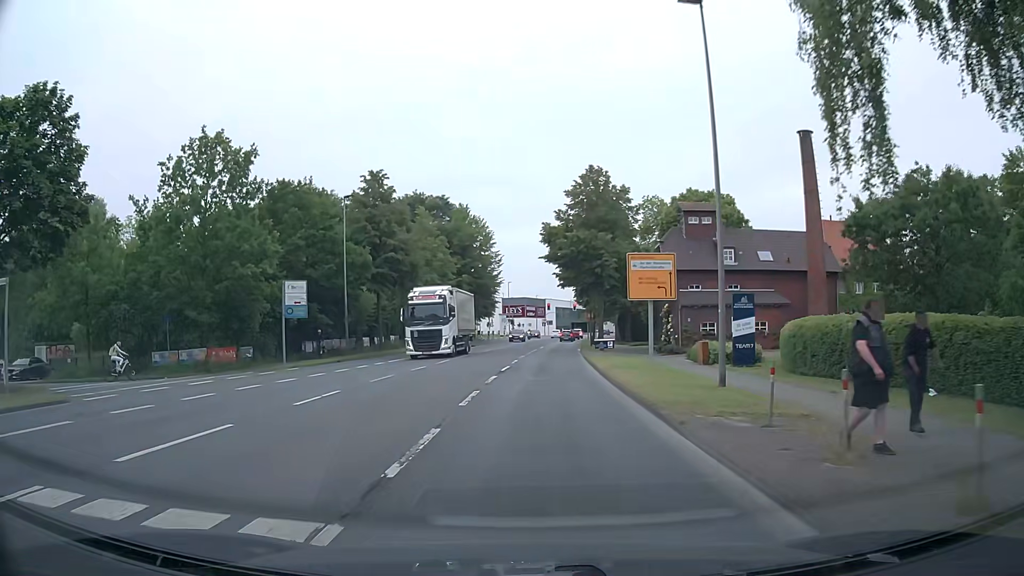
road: secondary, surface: asphalt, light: Day
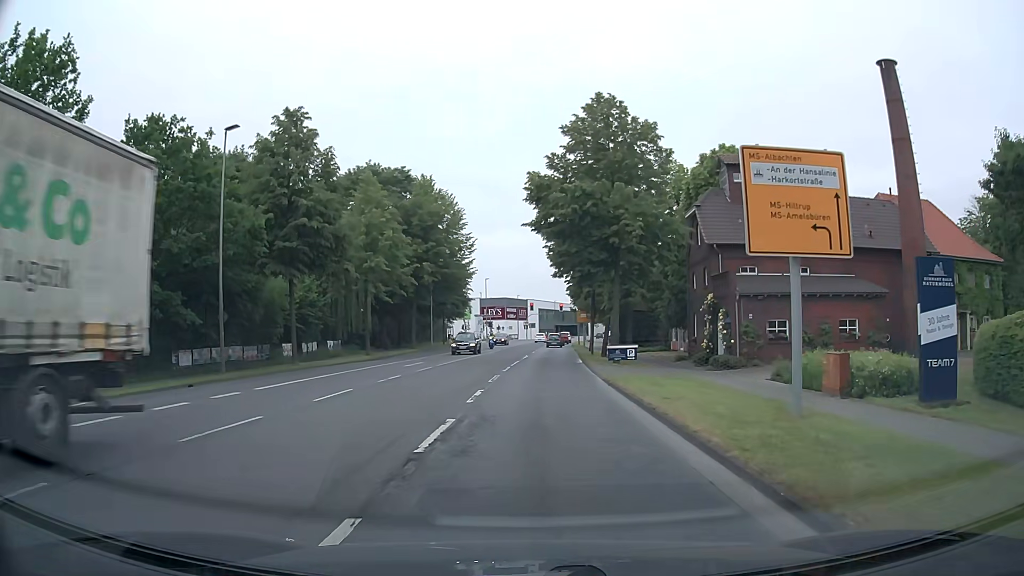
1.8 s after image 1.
(-0.1, +16.0) m; +1°
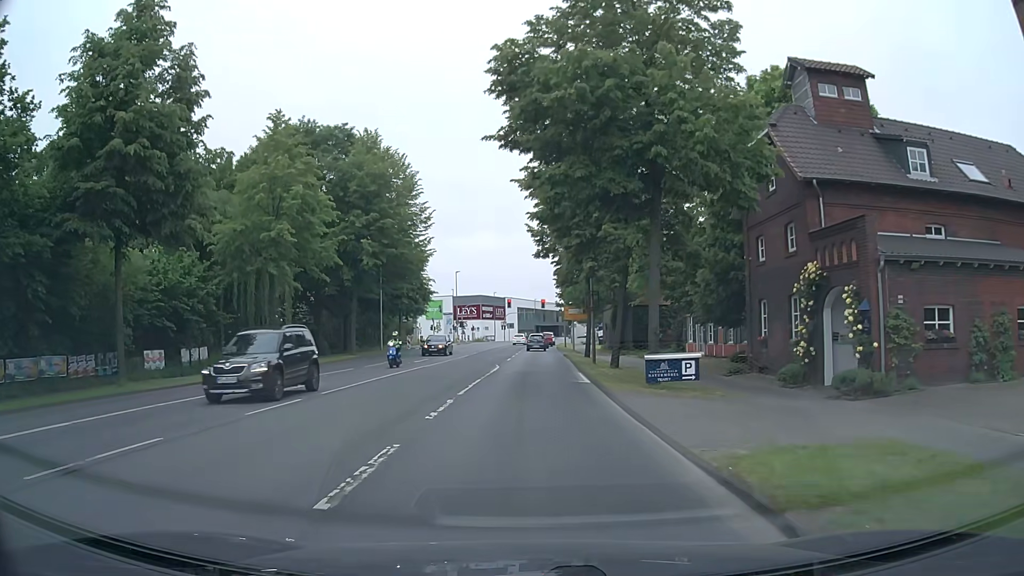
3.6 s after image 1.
(+0.2, +14.6) m; +2°
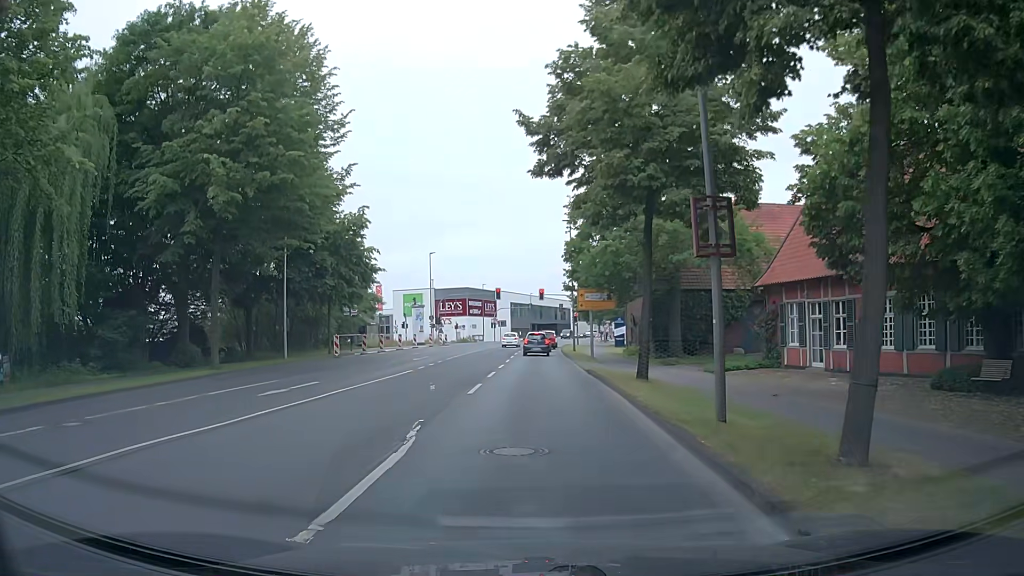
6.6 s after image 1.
(0.0, +21.3) m; 0°
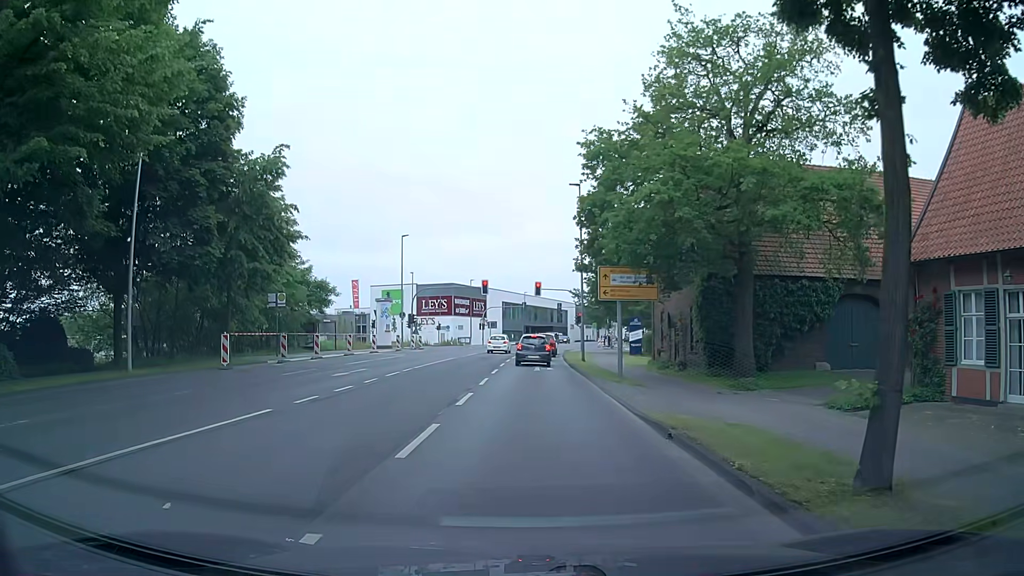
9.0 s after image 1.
(0.0, +14.0) m; 0°
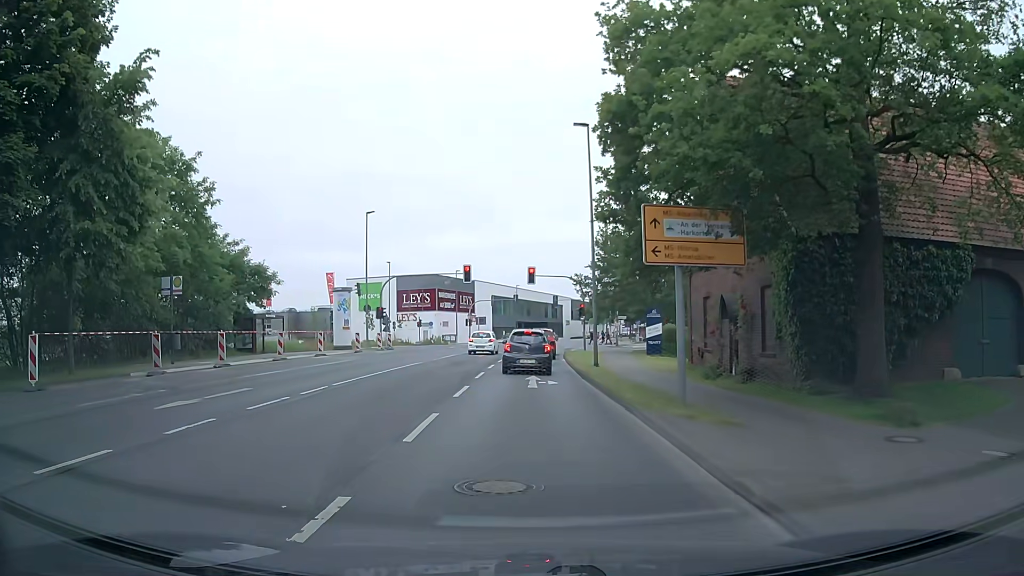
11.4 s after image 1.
(+0.2, +10.8) m; +1°
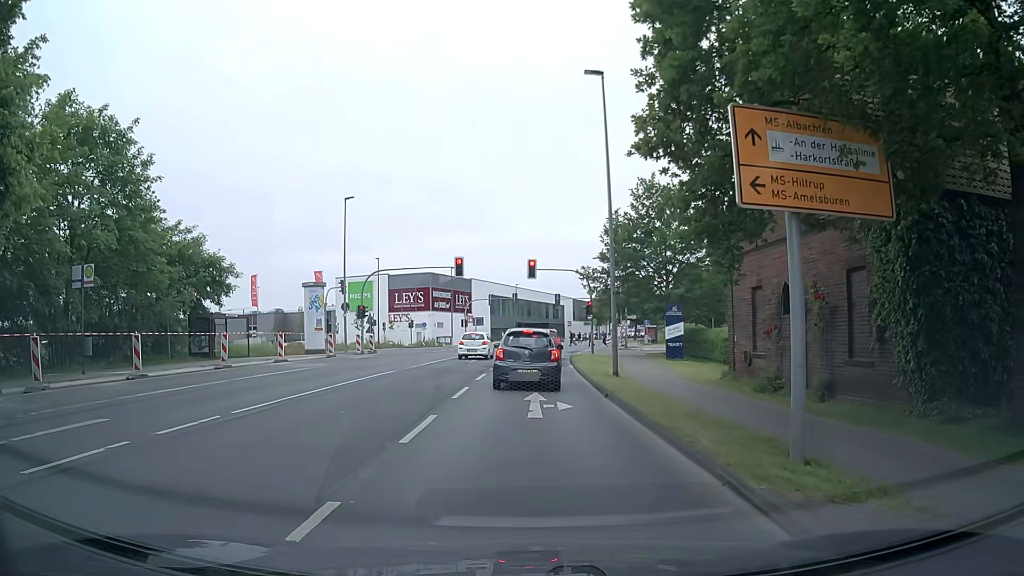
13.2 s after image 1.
(0.0, +6.0) m; +1°
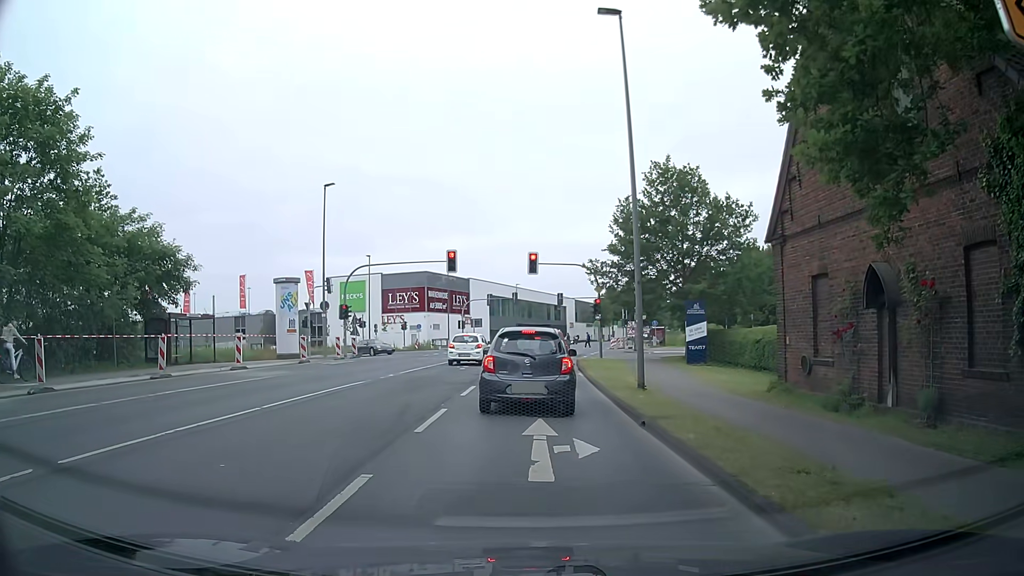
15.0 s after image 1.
(-0.1, +4.8) m; +2°
